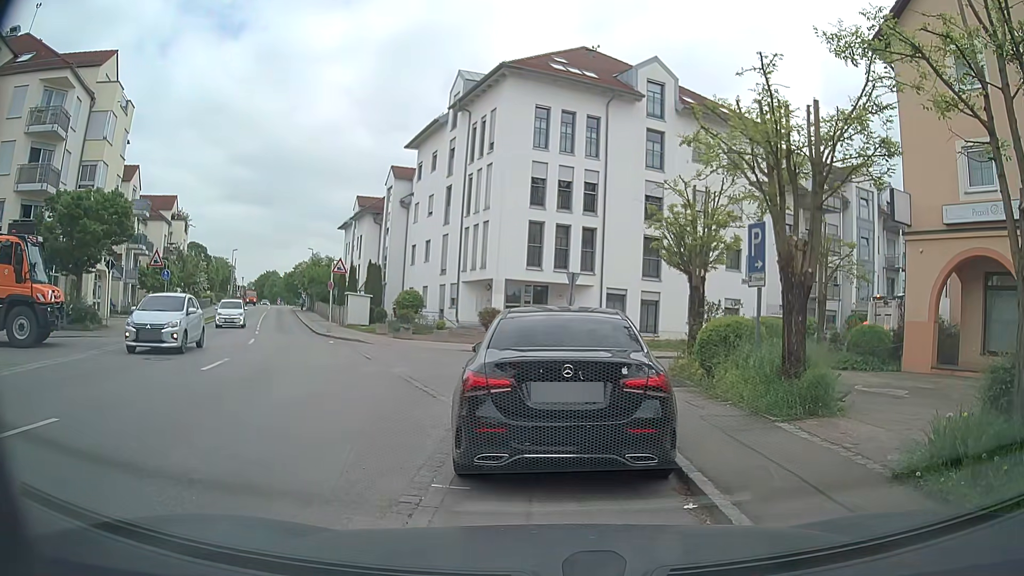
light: Day
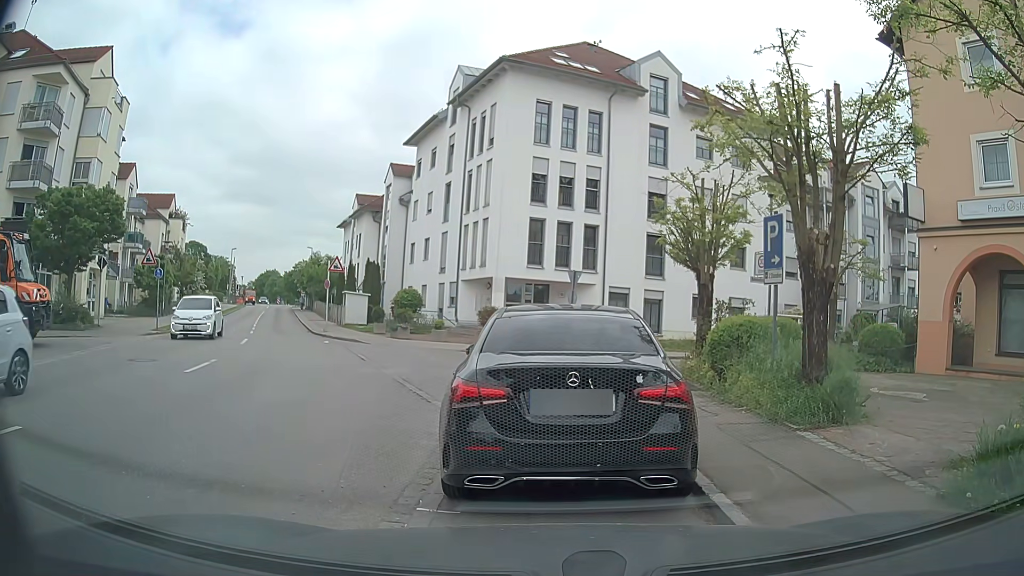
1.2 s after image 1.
(0.0, +0.6) m; 0°
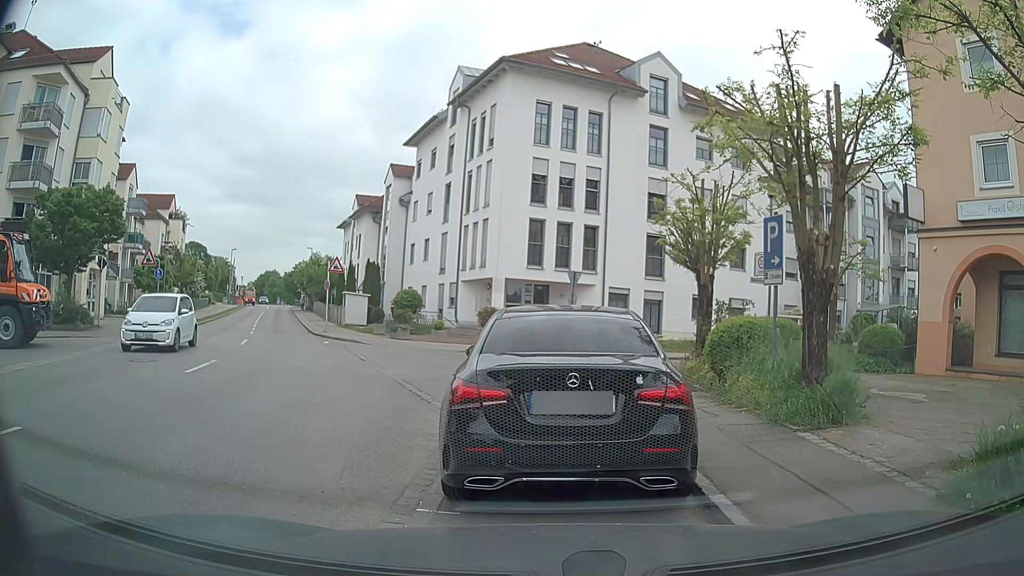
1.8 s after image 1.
(0.0, 0.0) m; 0°
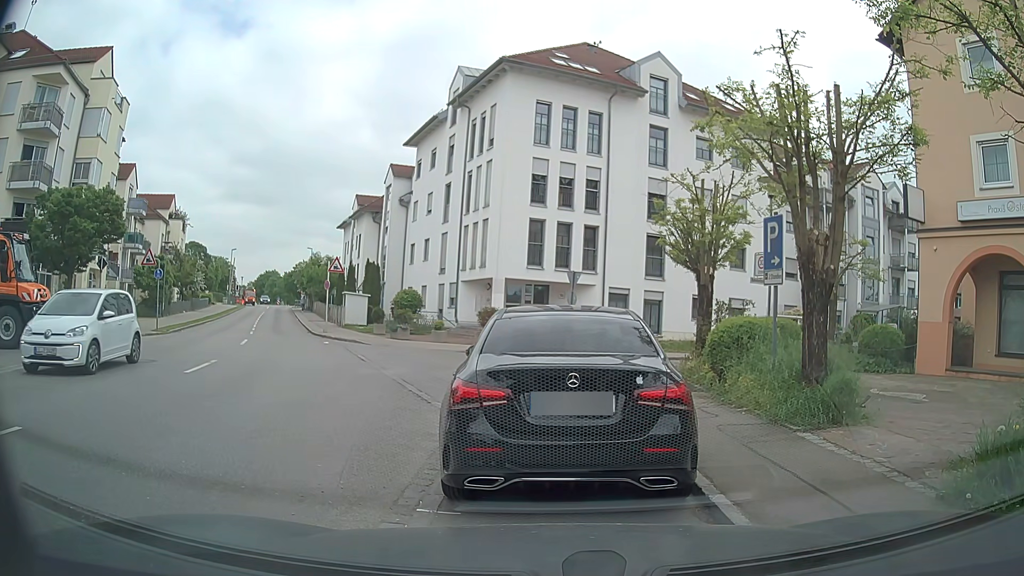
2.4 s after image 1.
(0.0, 0.0) m; 0°
